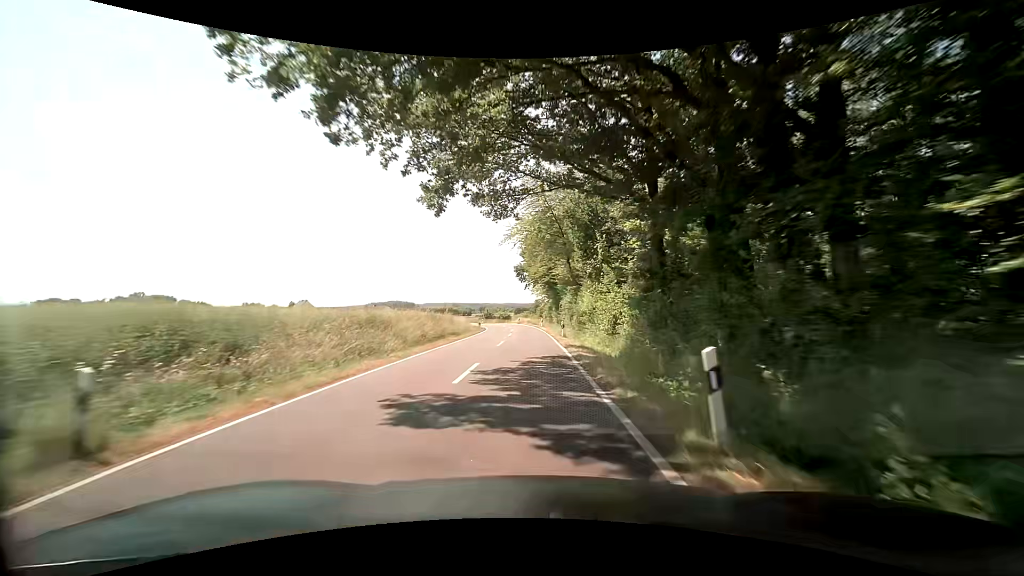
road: secondary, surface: asphalt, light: Day
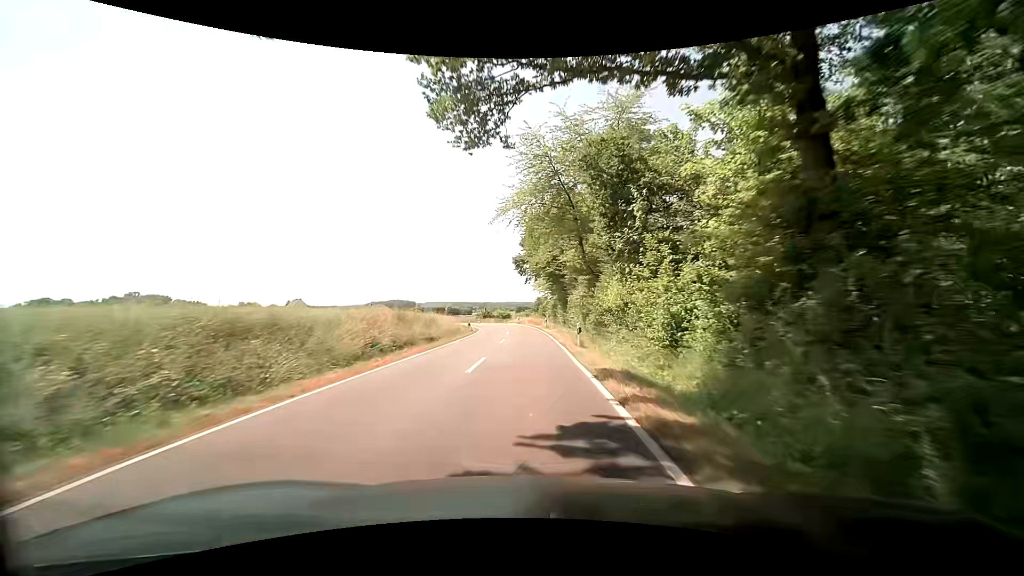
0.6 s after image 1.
(0.0, +10.3) m; -1°
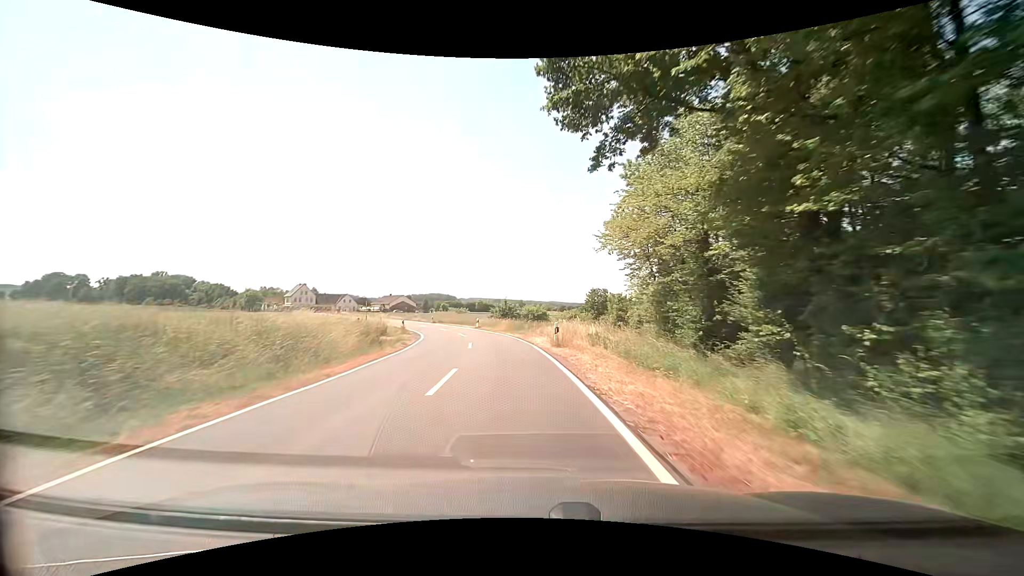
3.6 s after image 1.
(-0.9, +50.9) m; -4°
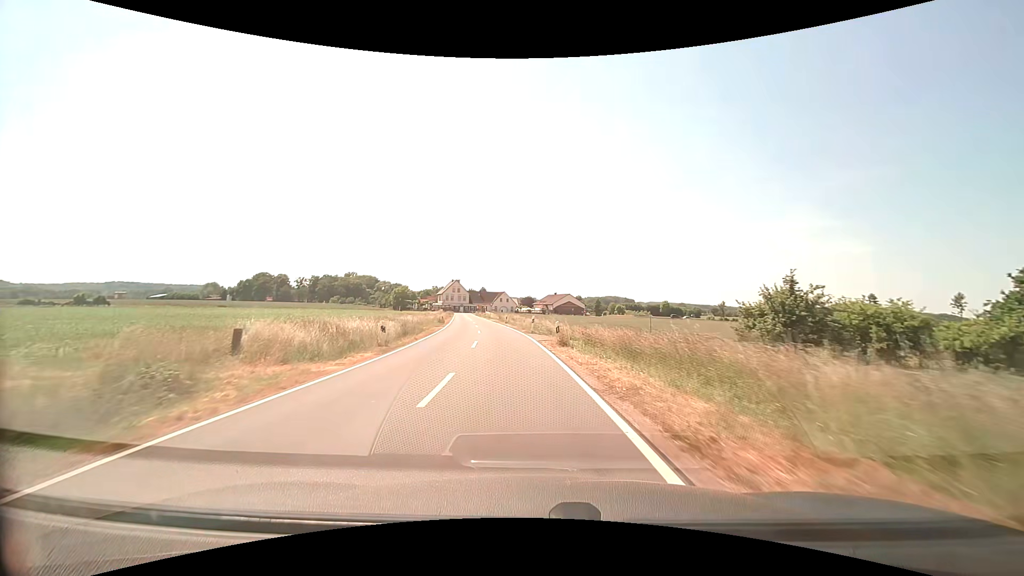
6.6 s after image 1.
(-7.4, +48.3) m; -20°
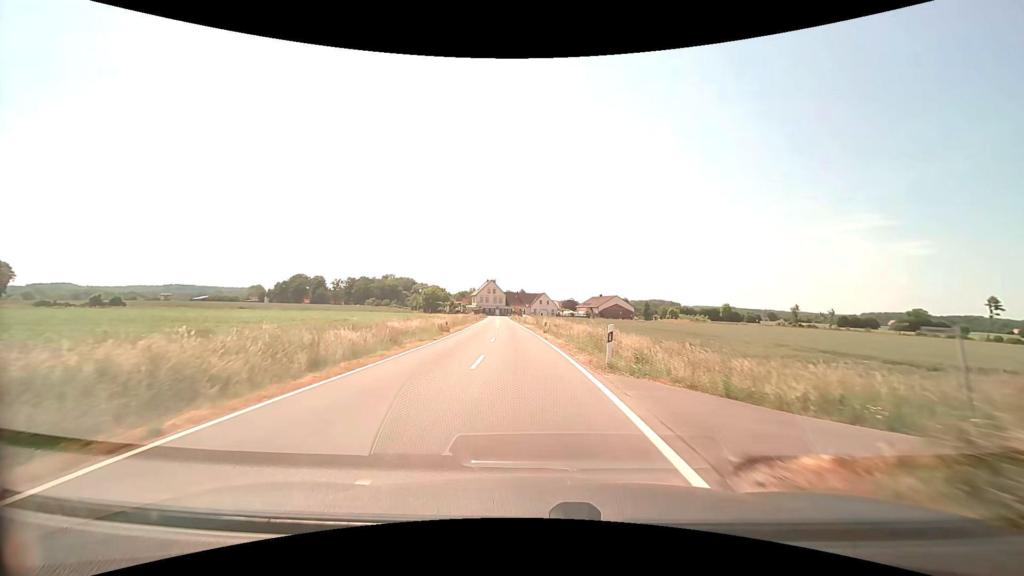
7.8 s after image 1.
(-0.9, +19.1) m; -5°
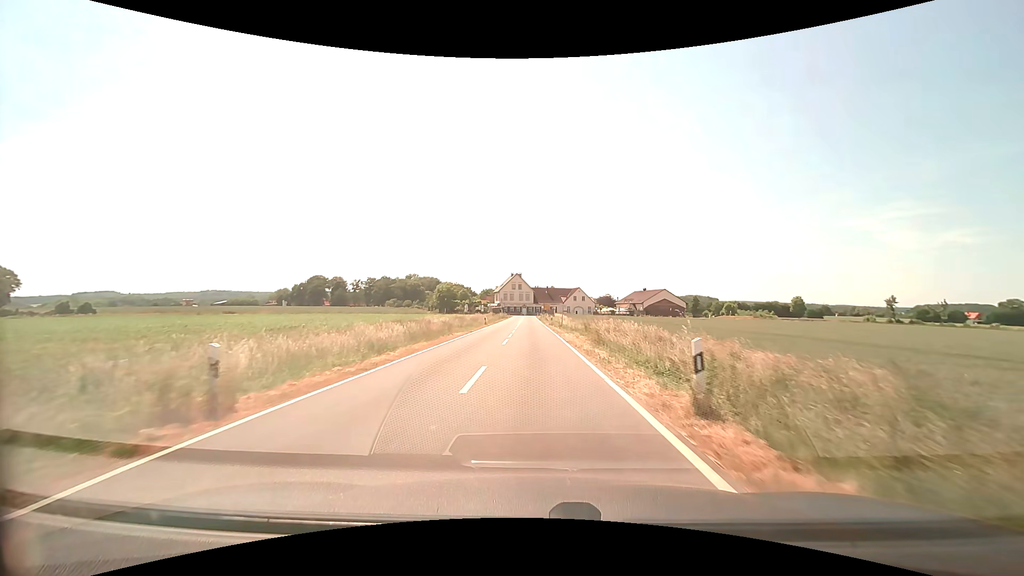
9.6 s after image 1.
(-1.0, +27.7) m; -3°
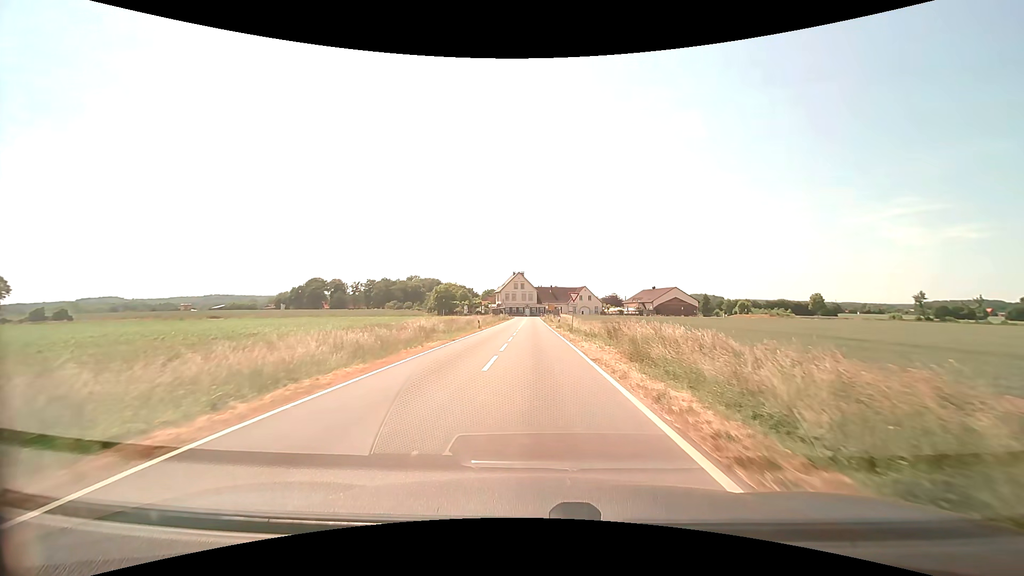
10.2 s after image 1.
(0.0, +8.9) m; 0°
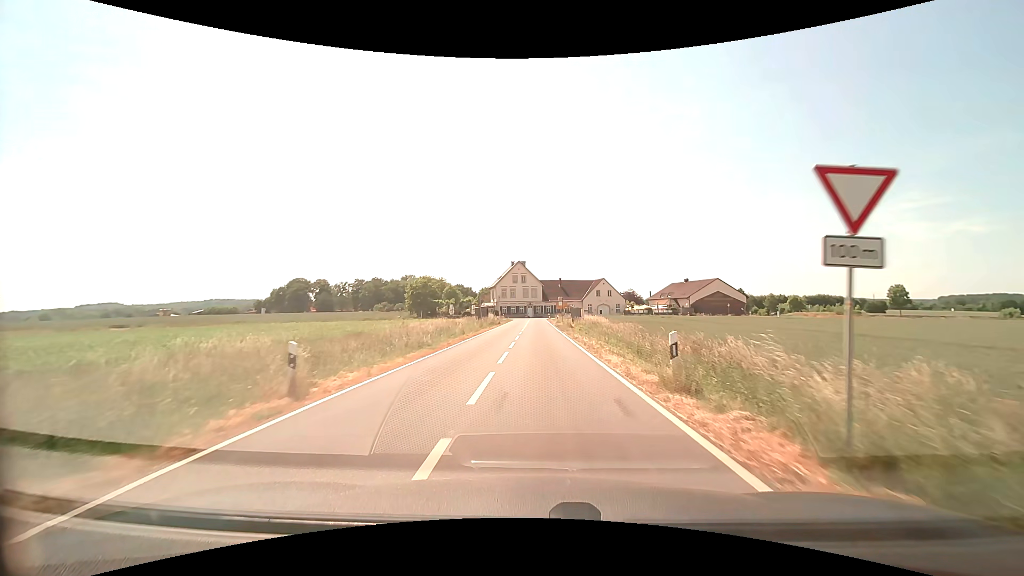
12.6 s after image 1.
(-0.4, +33.6) m; -1°
(0, +10) (0, +20) (0, +30) (0, +40) (0, +50) (0, +60) (0, +70) (0, +80) (0, +90) (+1, +100) m
